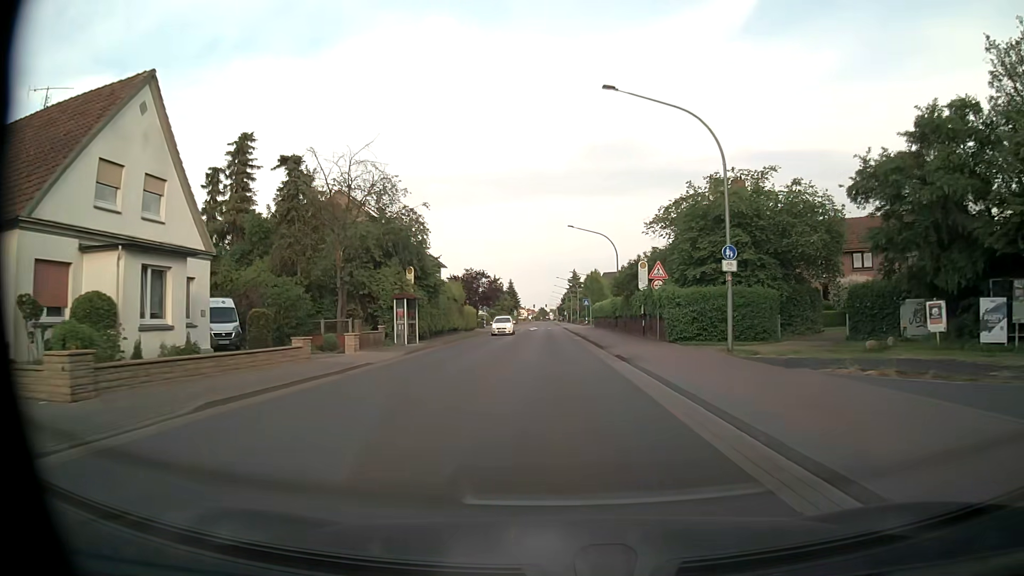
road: tertiary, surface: asphalt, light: Day
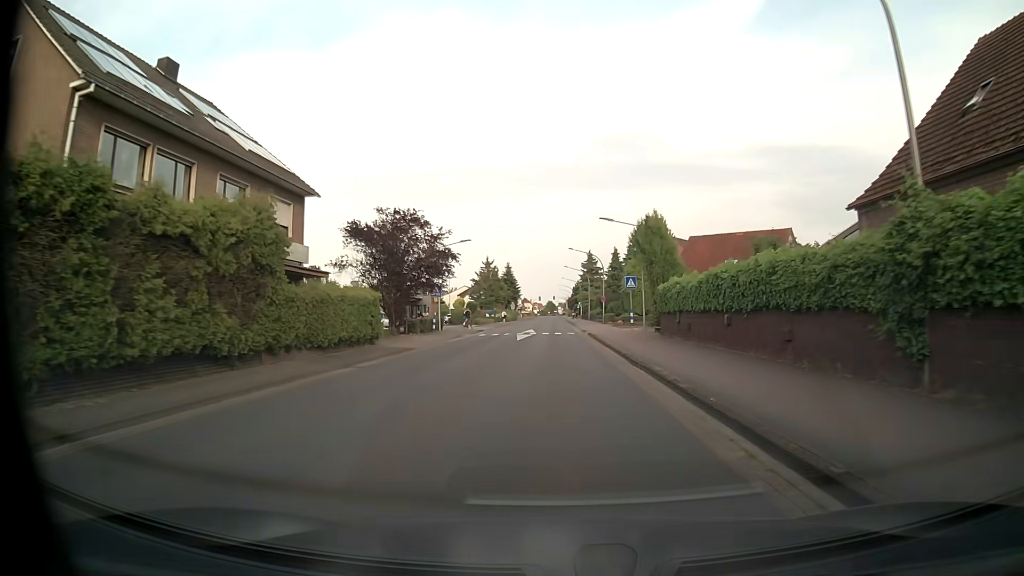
(-0.6, +41.2) m; -1°
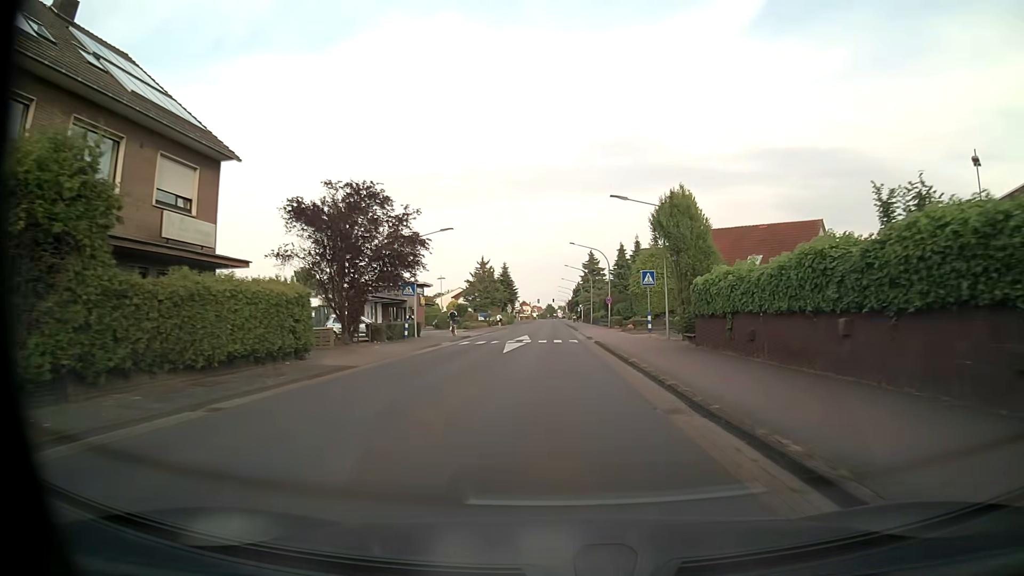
(0.0, +8.3) m; 0°
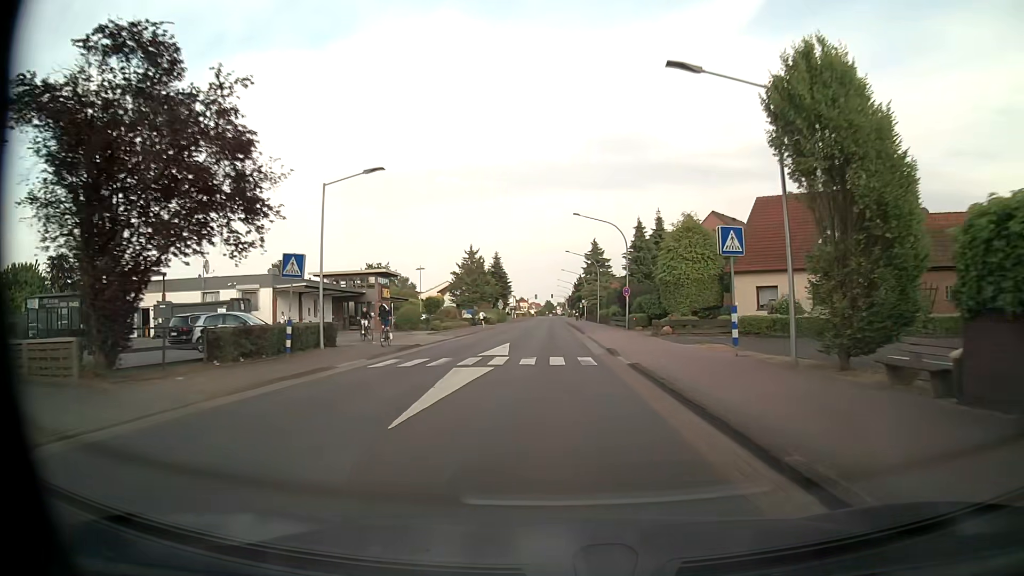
(0.0, +16.6) m; 0°
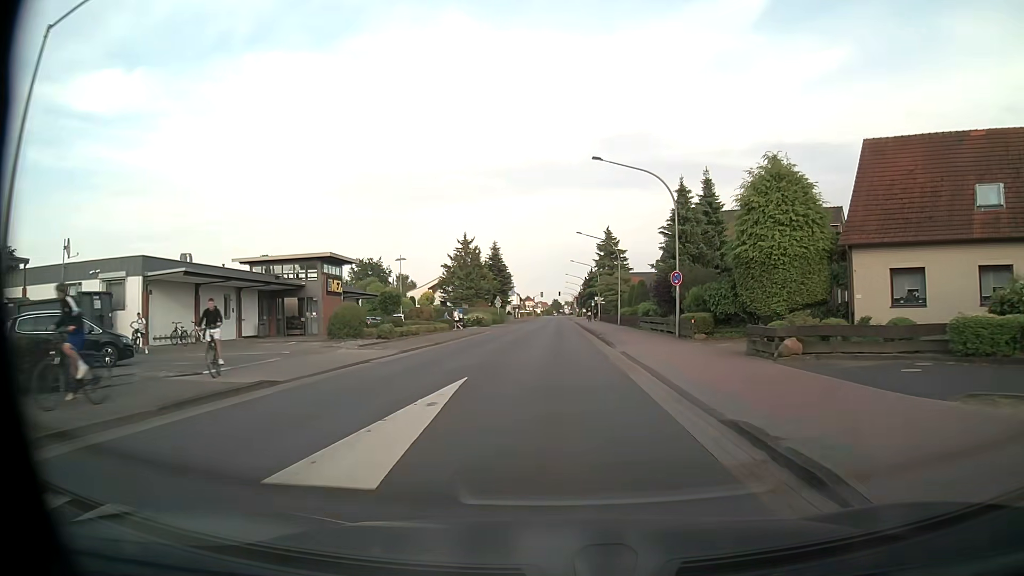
(-0.1, +16.5) m; 0°
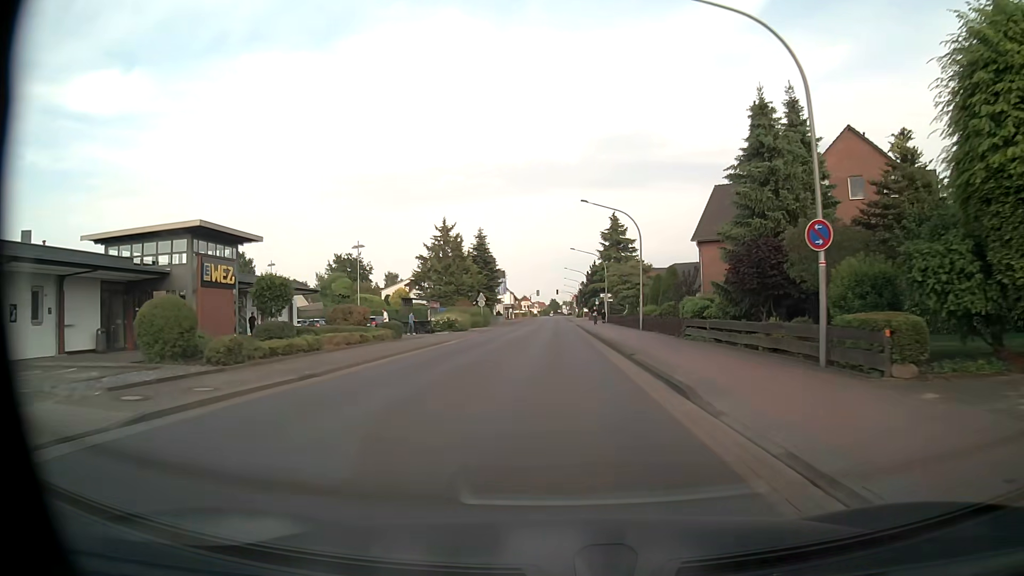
(+0.1, +16.5) m; 0°
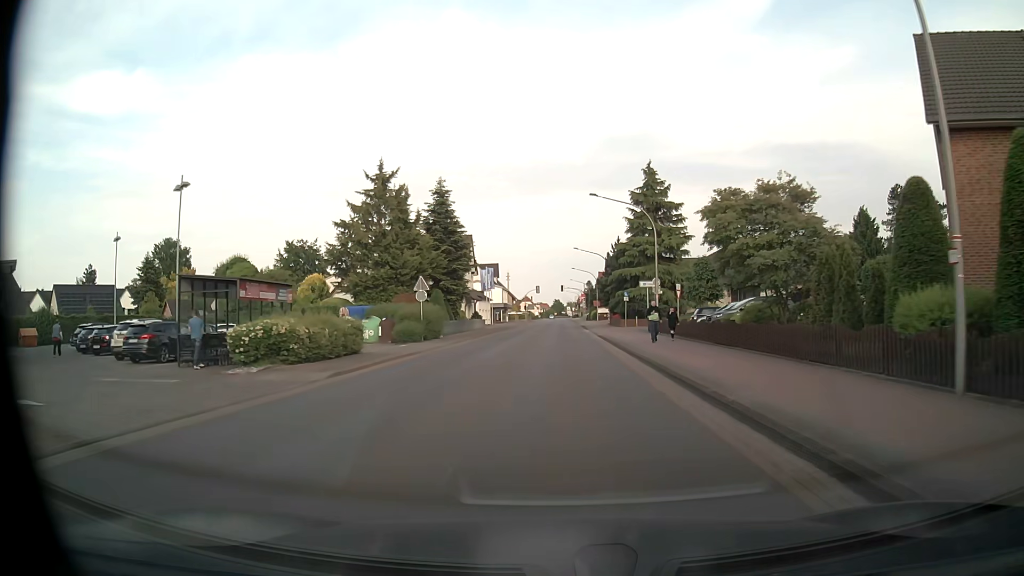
(-0.3, +33.0) m; -1°
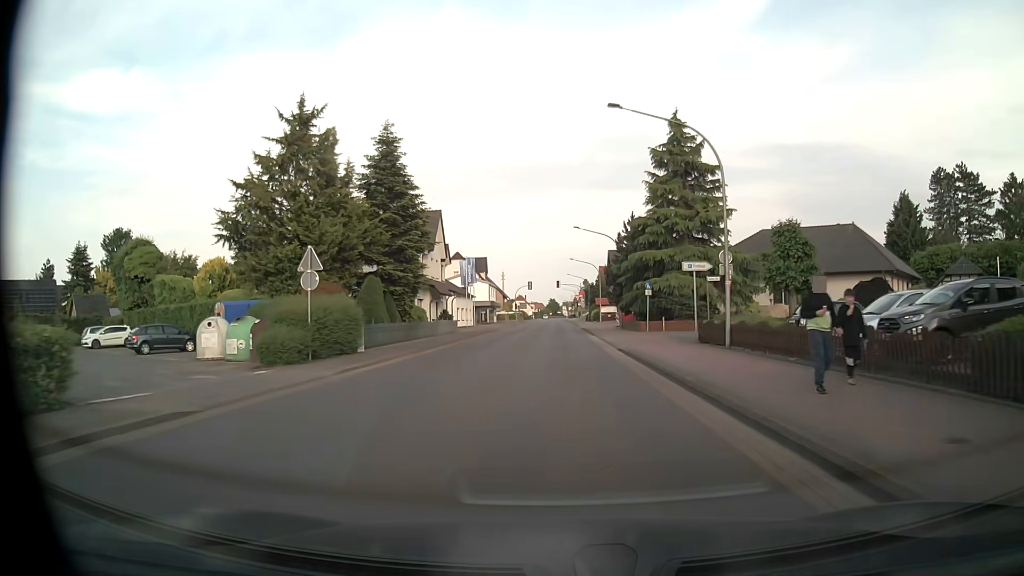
(+0.1, +16.5) m; 0°
(0, +10) (0, +20) (0, +30) (0, +40) (0, +50) (0, +60) (0, +70) (0, +80) (0, +90) (0, +100) m
